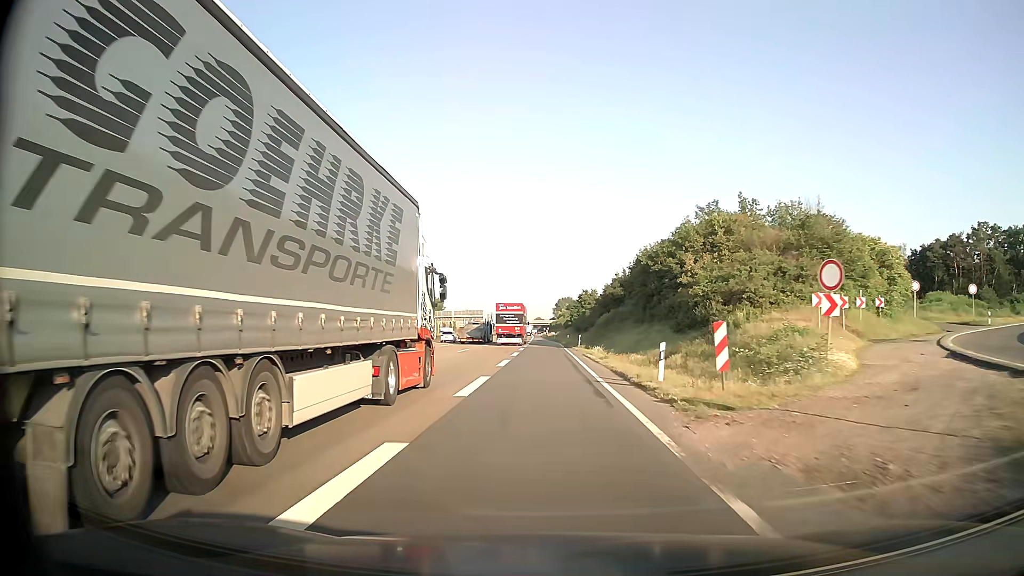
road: motorway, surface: asphalt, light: Day
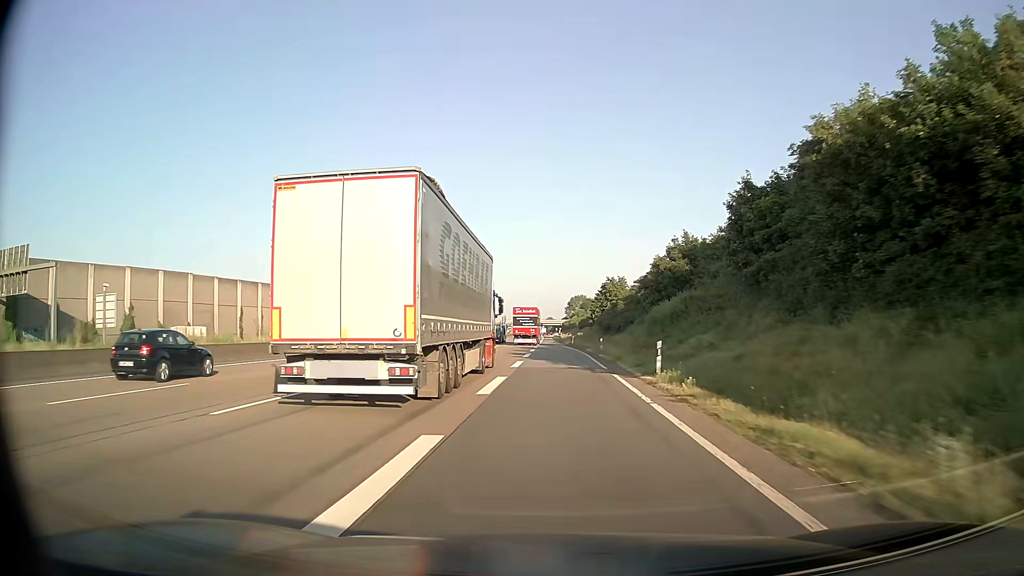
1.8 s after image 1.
(-0.2, +35.0) m; -1°
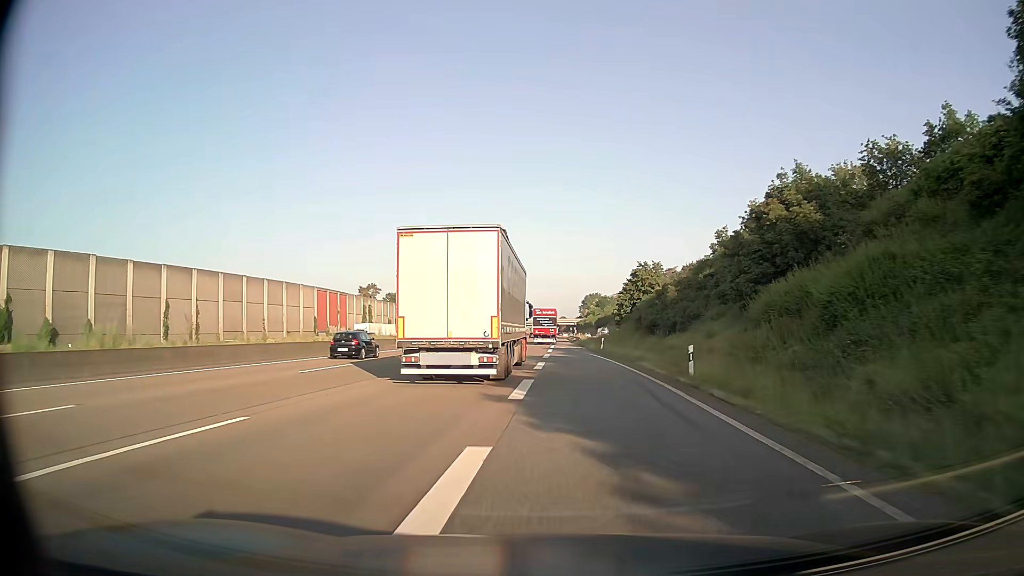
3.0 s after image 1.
(-0.2, +24.1) m; -1°
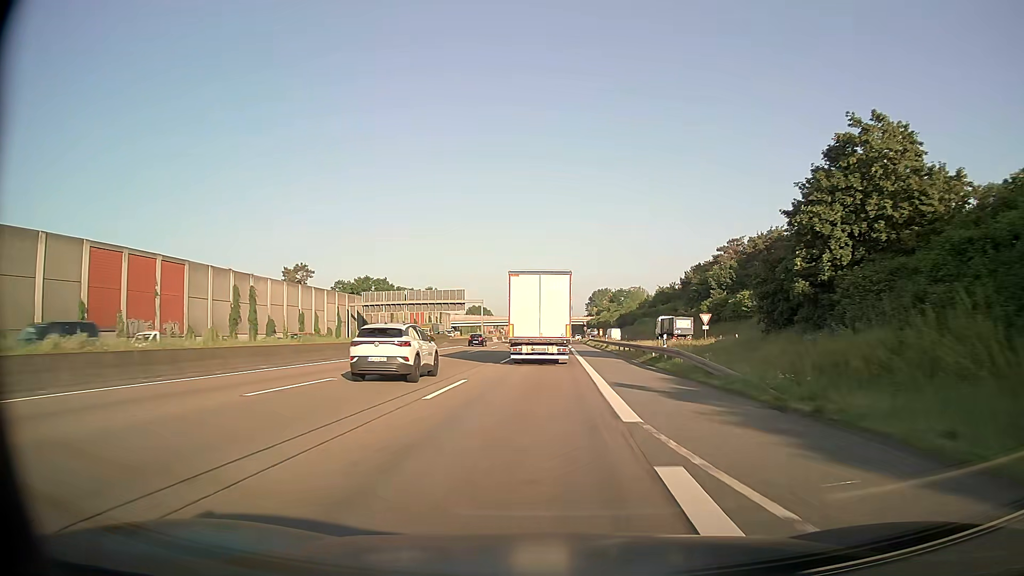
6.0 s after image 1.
(-0.7, +62.7) m; 0°
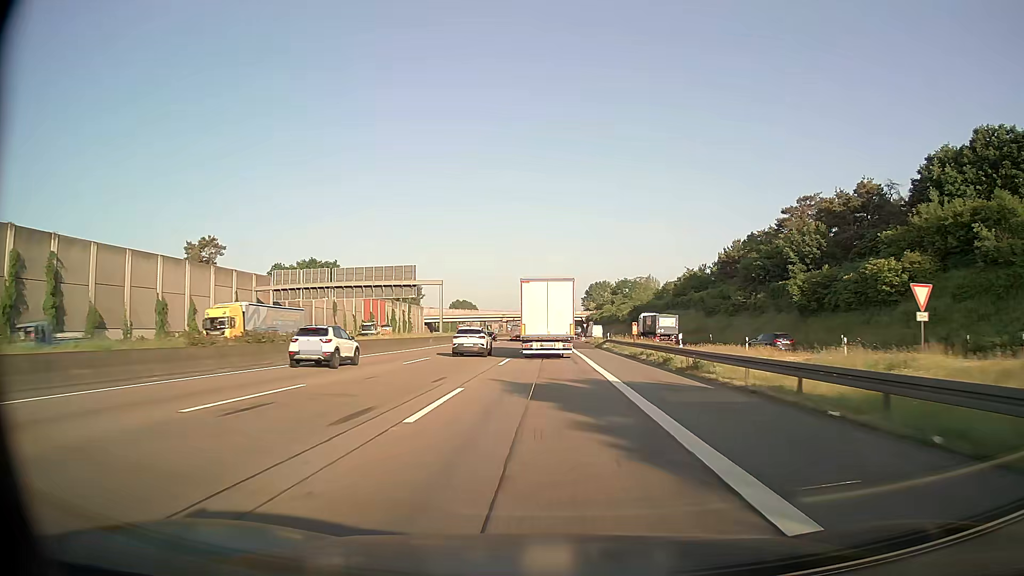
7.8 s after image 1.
(+0.3, +39.5) m; +1°
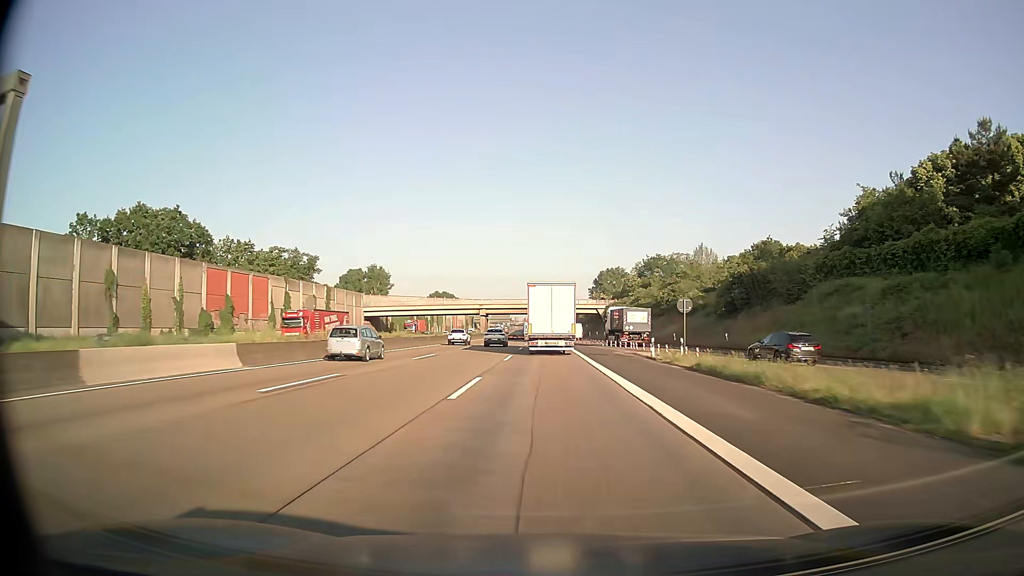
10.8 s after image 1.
(+0.4, +68.9) m; 0°
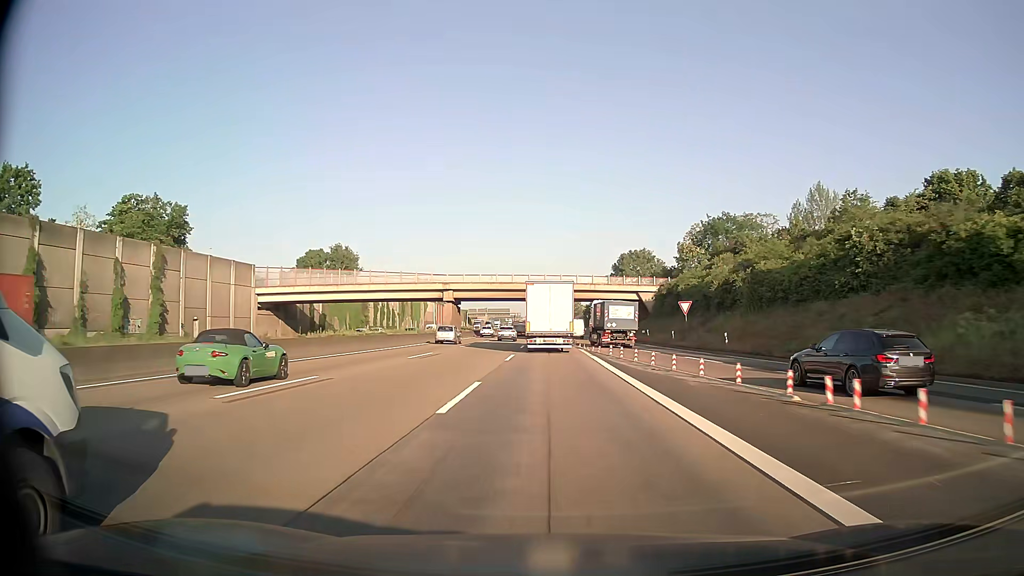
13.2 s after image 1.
(-0.4, +56.3) m; -1°
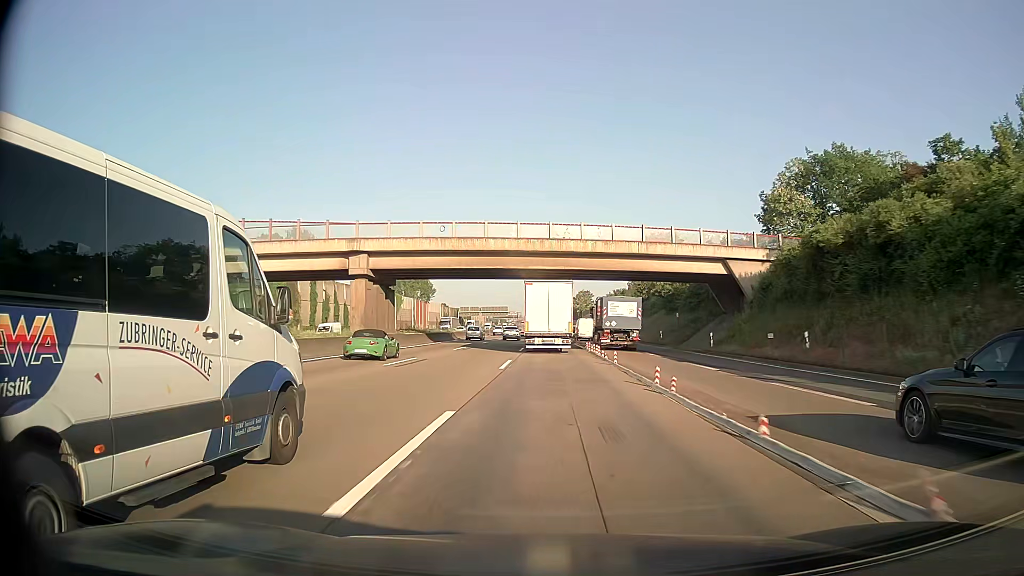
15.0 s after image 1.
(-0.2, +41.9) m; 0°
(0, +10) (0, +20) (0, +30) (0, +40) (0, +50) (0, +60) (0, +70) (0, +80) (0, +90) (0, +100) m
